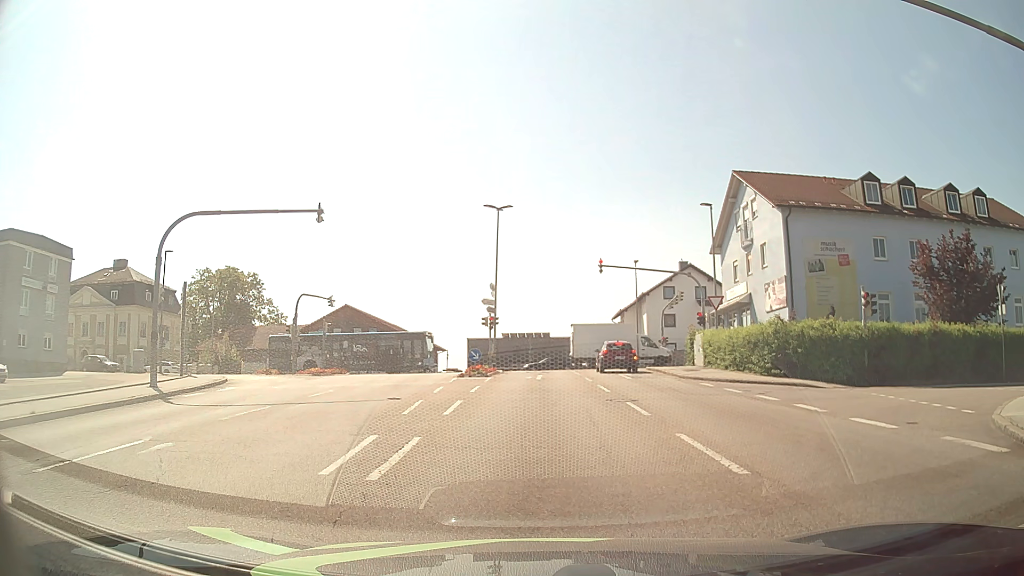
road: tertiary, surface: asphalt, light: Day
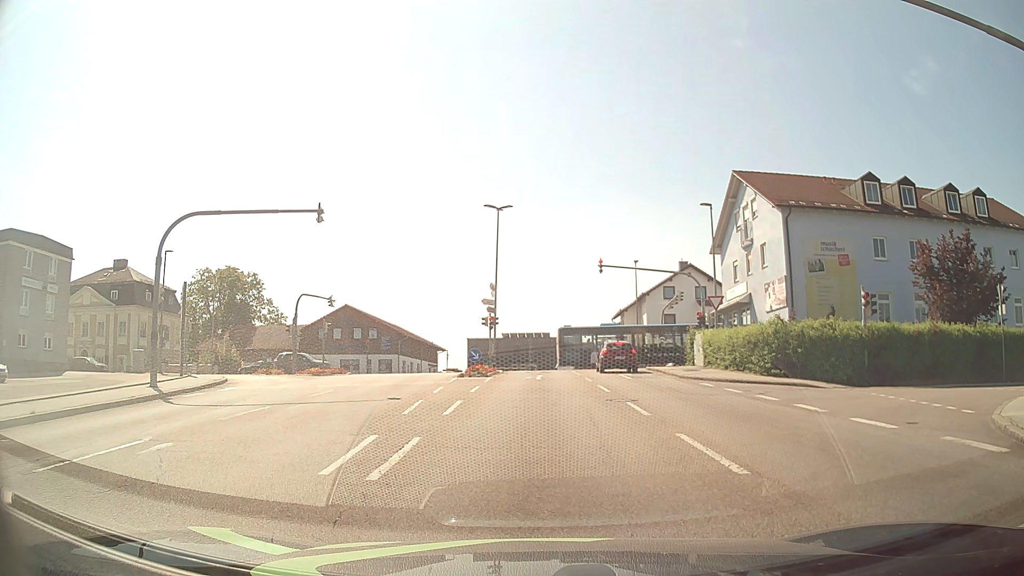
(0.0, 0.0) m; 0°
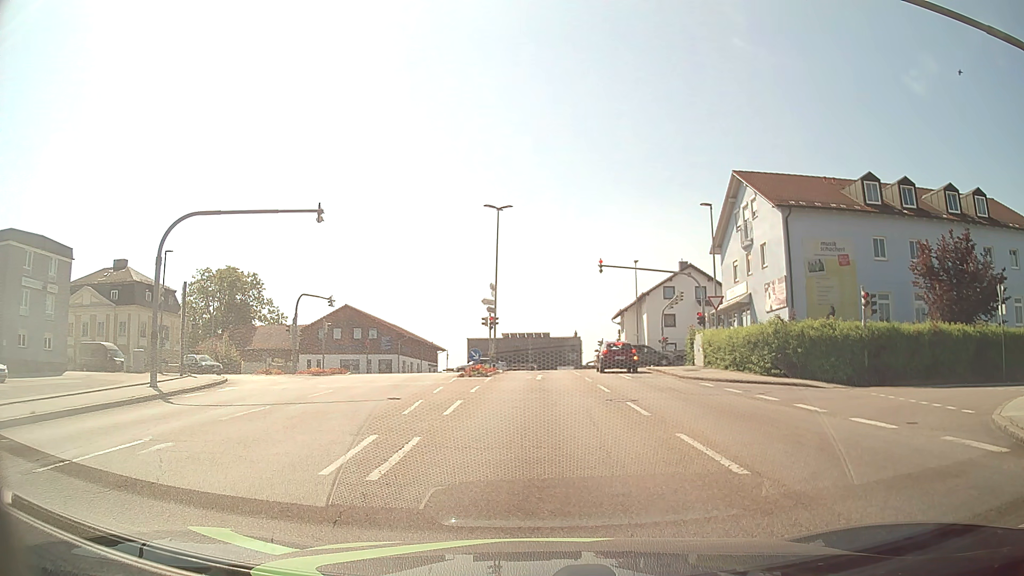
(0.0, 0.0) m; 0°
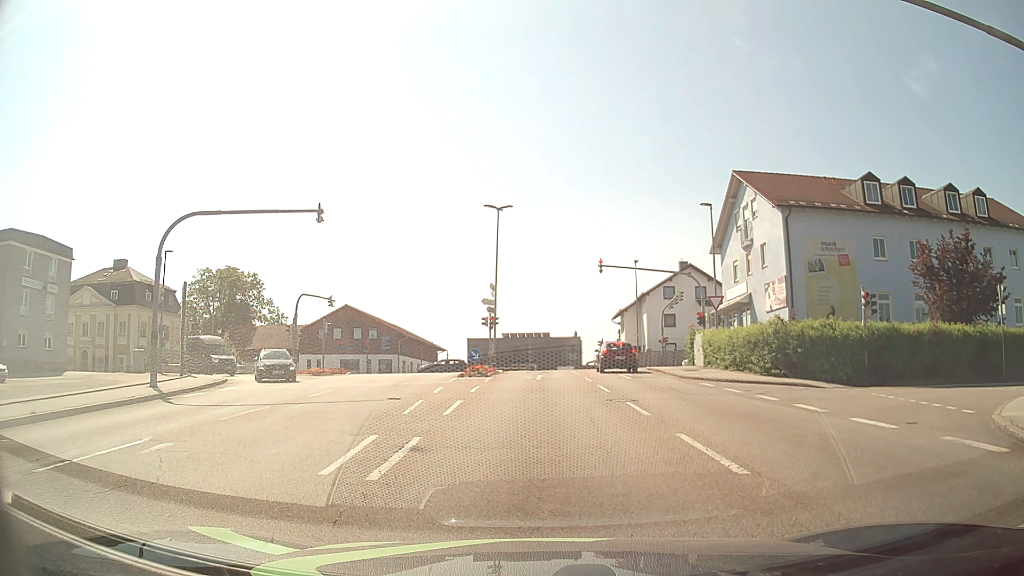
(0.0, 0.0) m; 0°
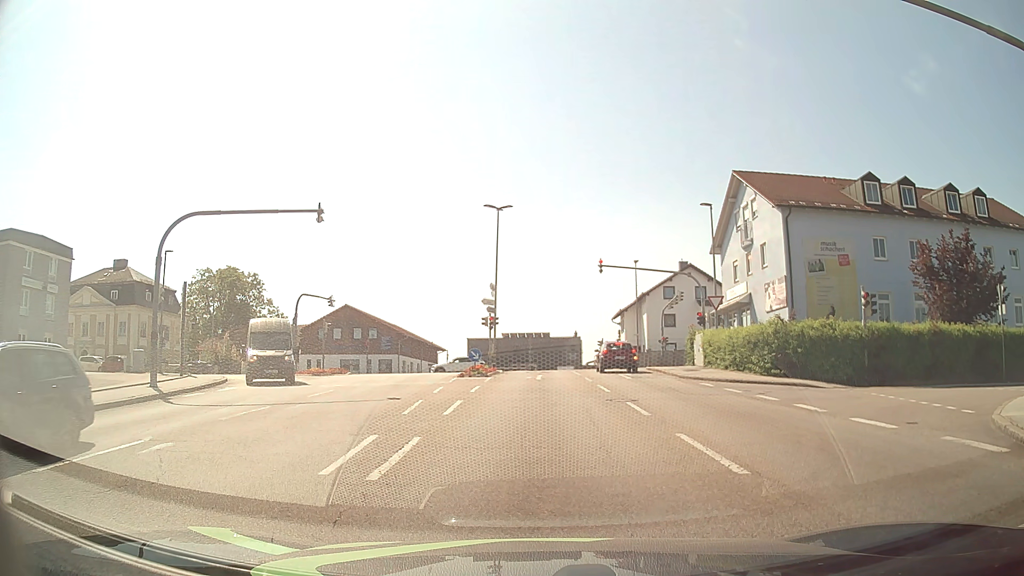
(0.0, 0.0) m; 0°
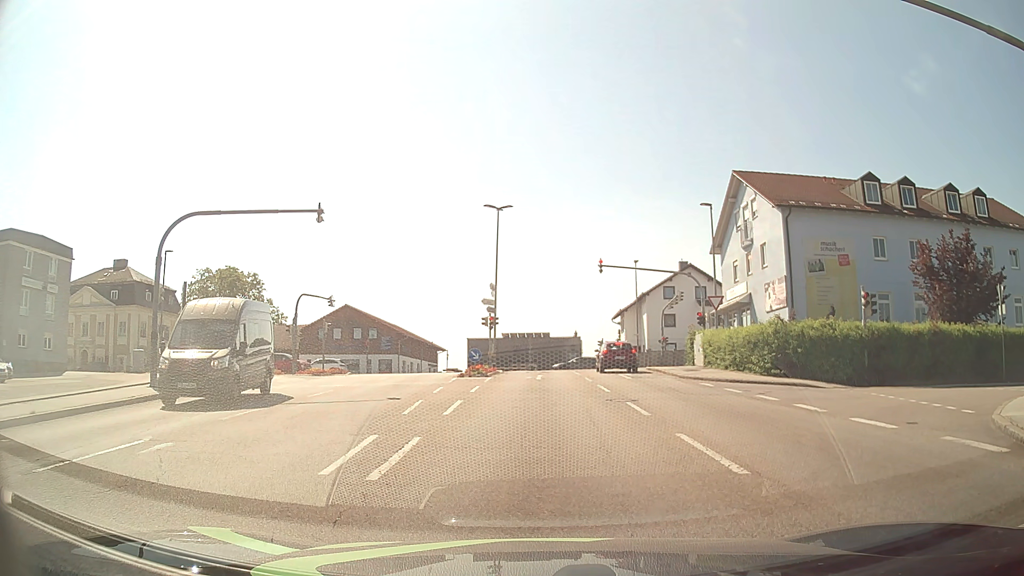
(0.0, 0.0) m; 0°
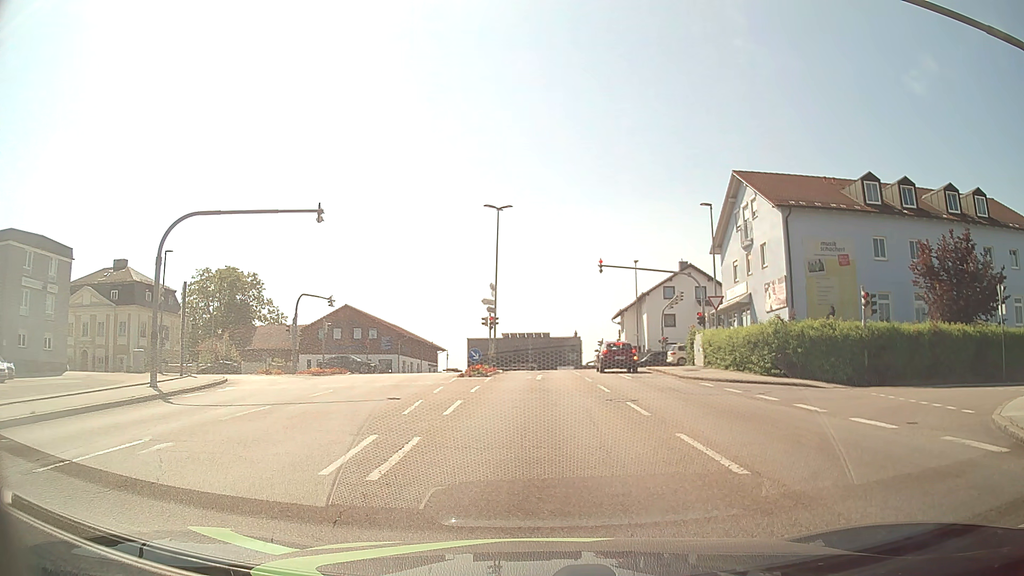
(0.0, 0.0) m; 0°
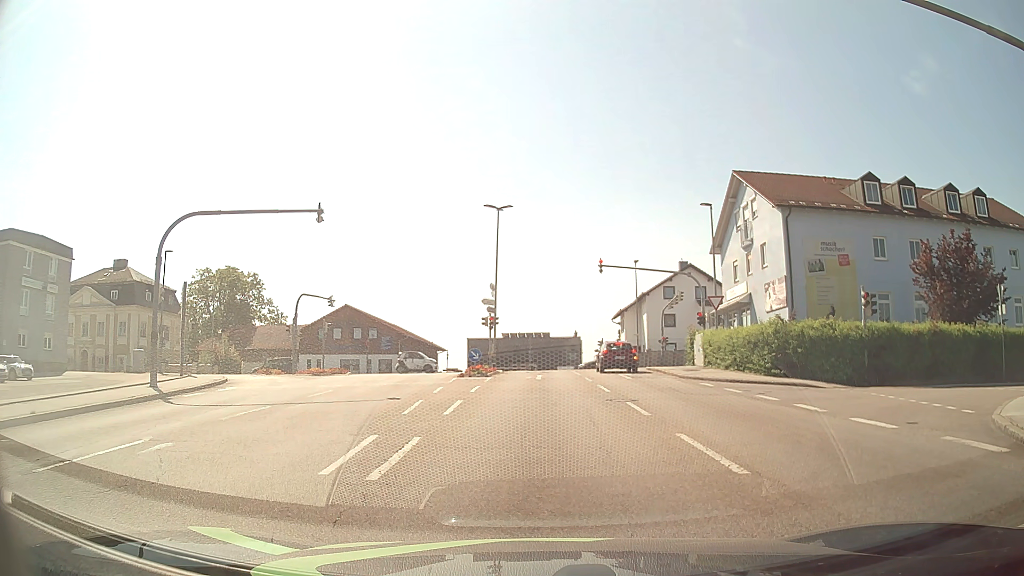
(0.0, 0.0) m; 0°
